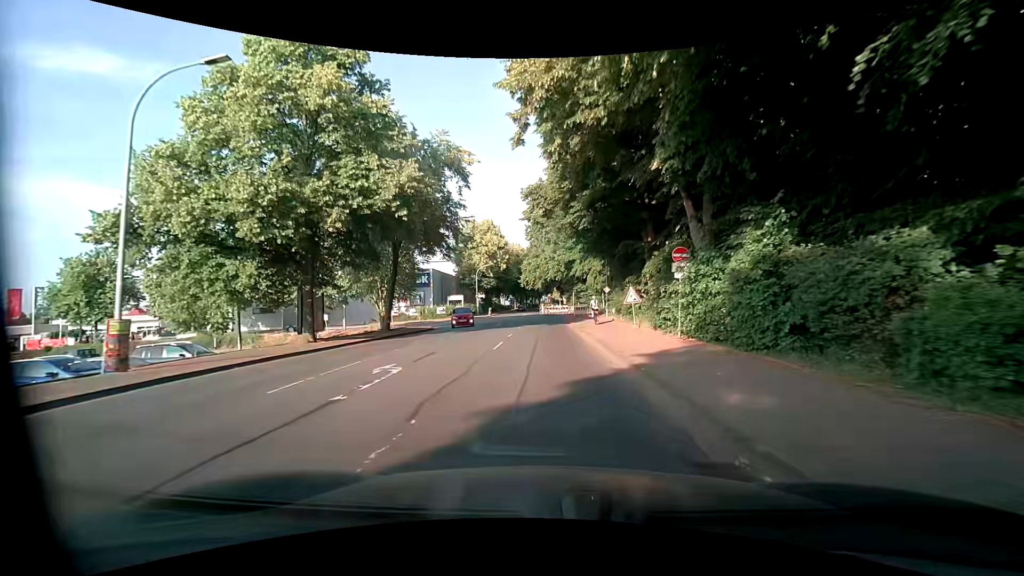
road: tertiary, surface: asphalt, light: Day
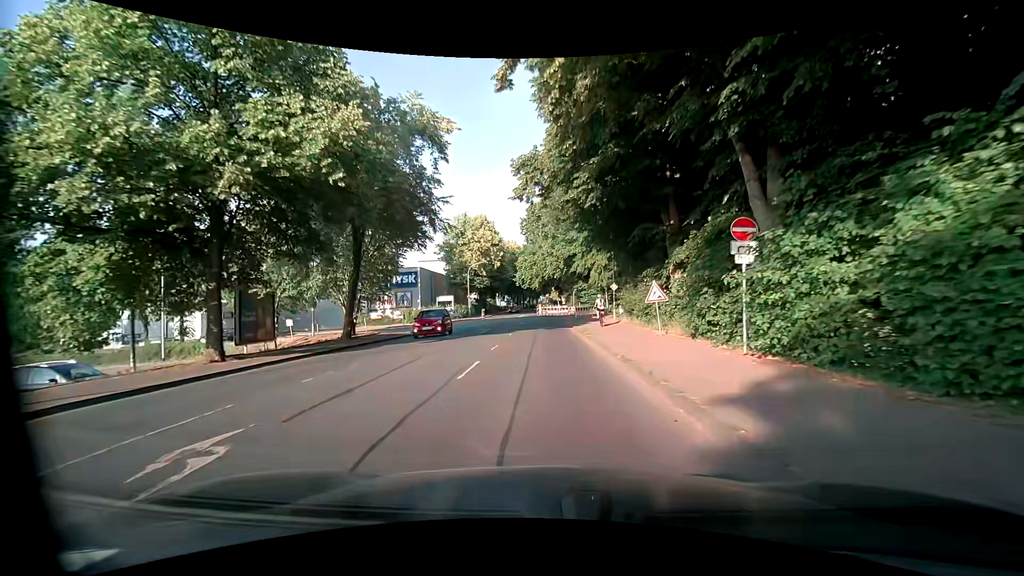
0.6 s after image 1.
(0.0, +5.9) m; 0°
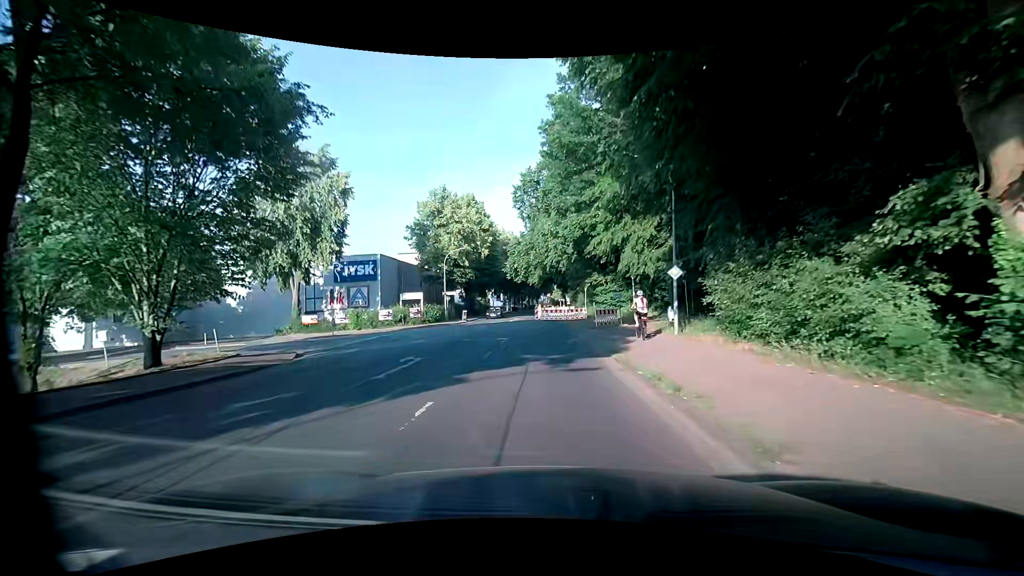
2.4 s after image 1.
(+0.3, +16.8) m; +1°
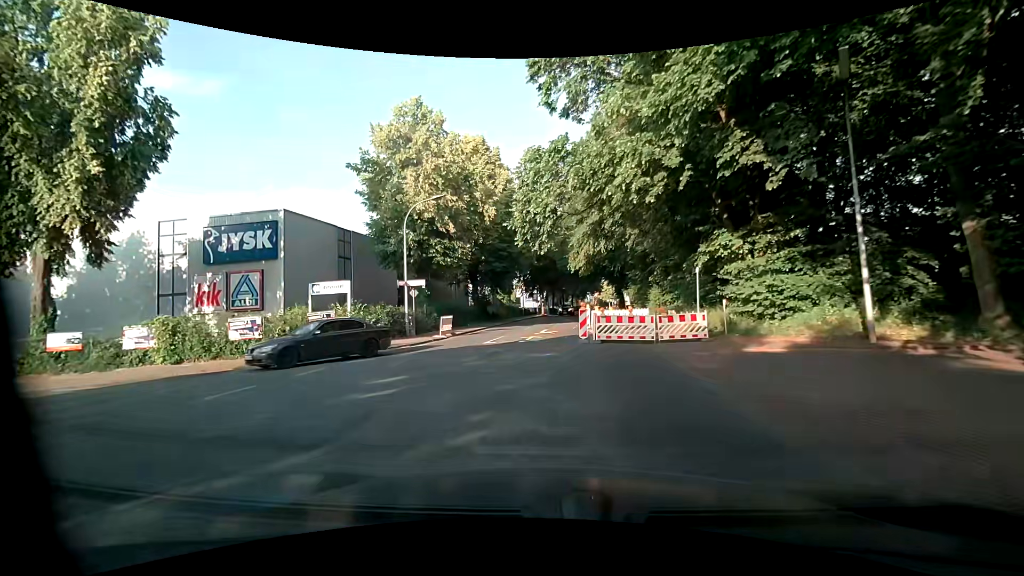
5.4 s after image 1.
(-0.5, +25.1) m; -6°
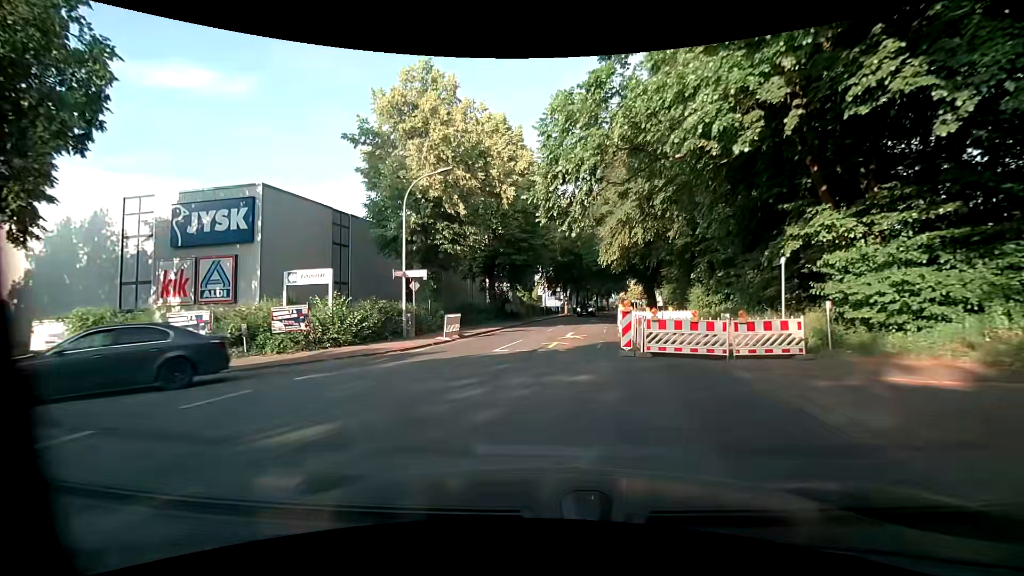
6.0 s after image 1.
(-0.1, +4.8) m; -3°
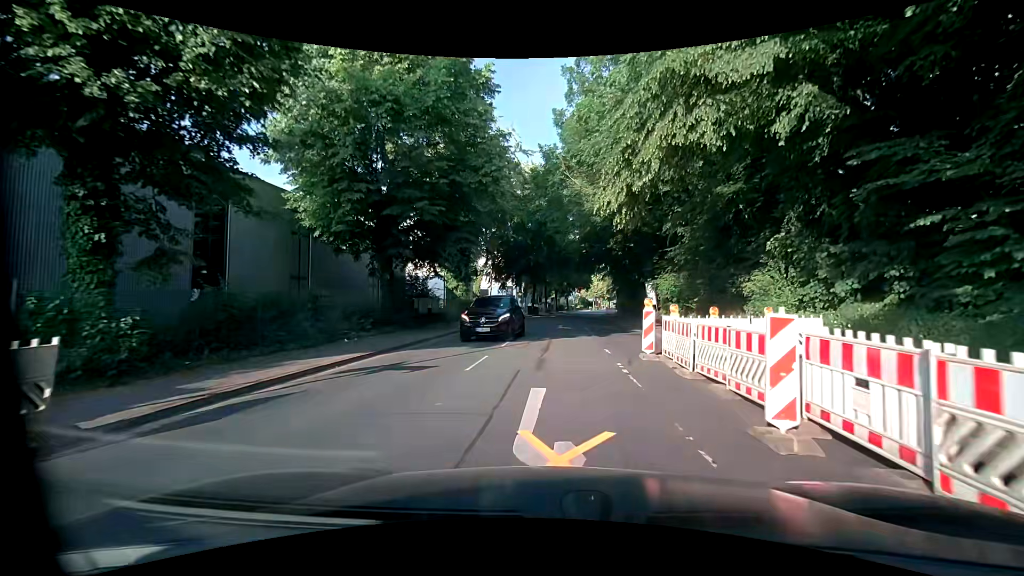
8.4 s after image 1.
(+0.7, +18.7) m; +5°
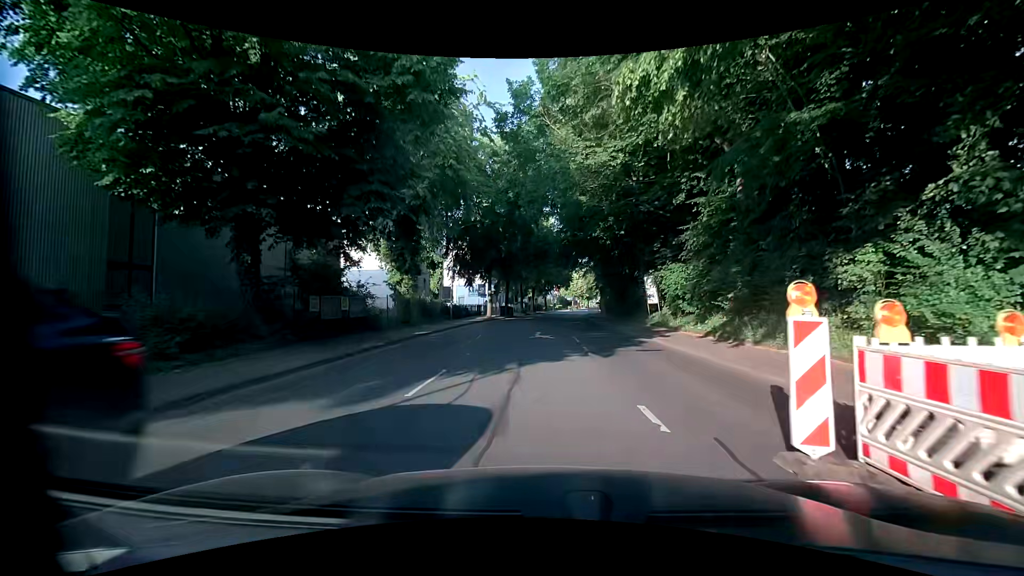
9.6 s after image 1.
(+0.4, +9.0) m; +3°
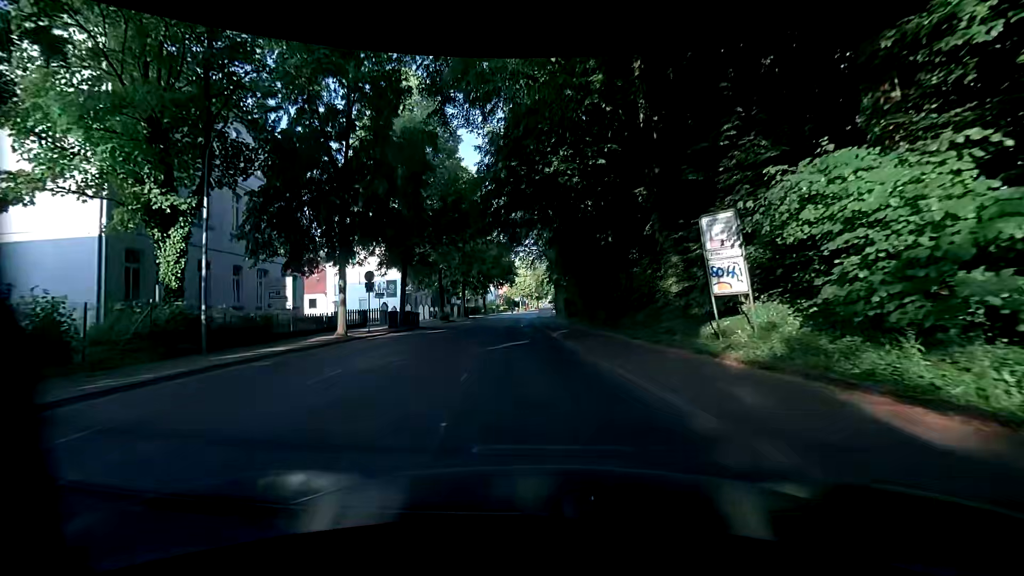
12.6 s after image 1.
(+1.5, +22.4) m; +5°
(0, +10) (-1, +20) (-1, +30) (-2, +40) (-3, +50) (-3, +60) (-3, +70) (-2, +80) (-2, +90) (-1, +100) m
